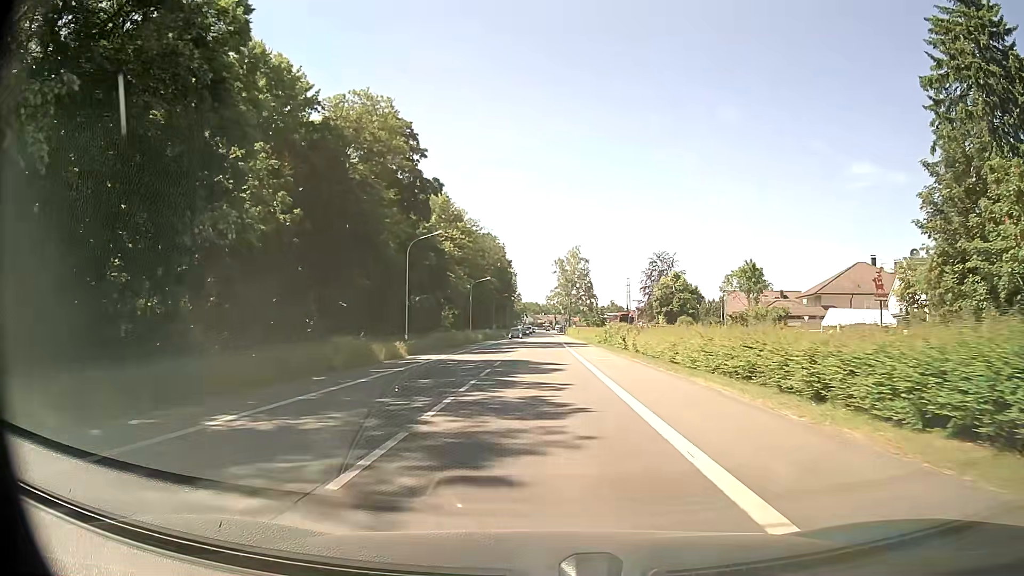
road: primary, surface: asphalt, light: Day
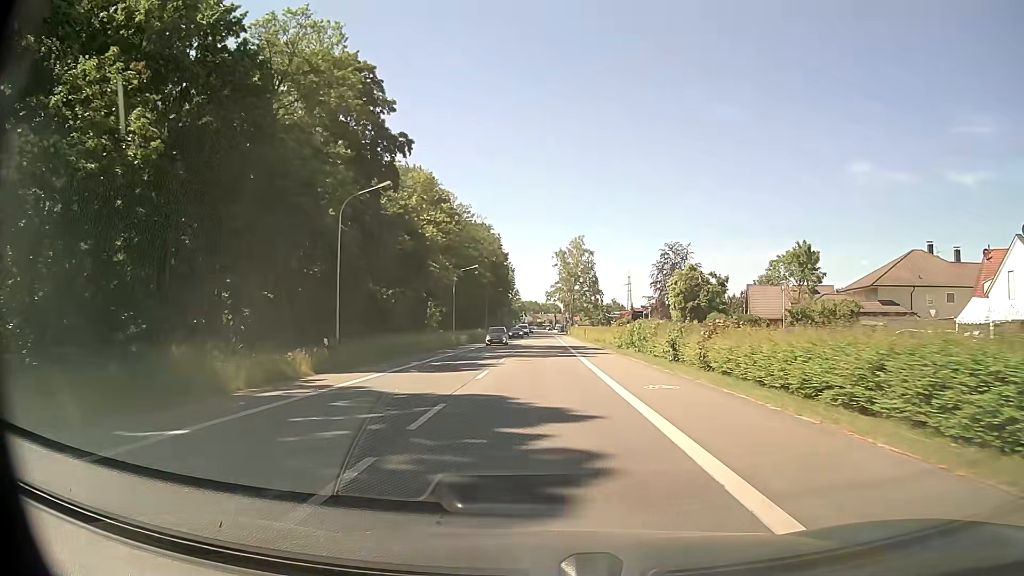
(0.0, +15.2) m; 0°
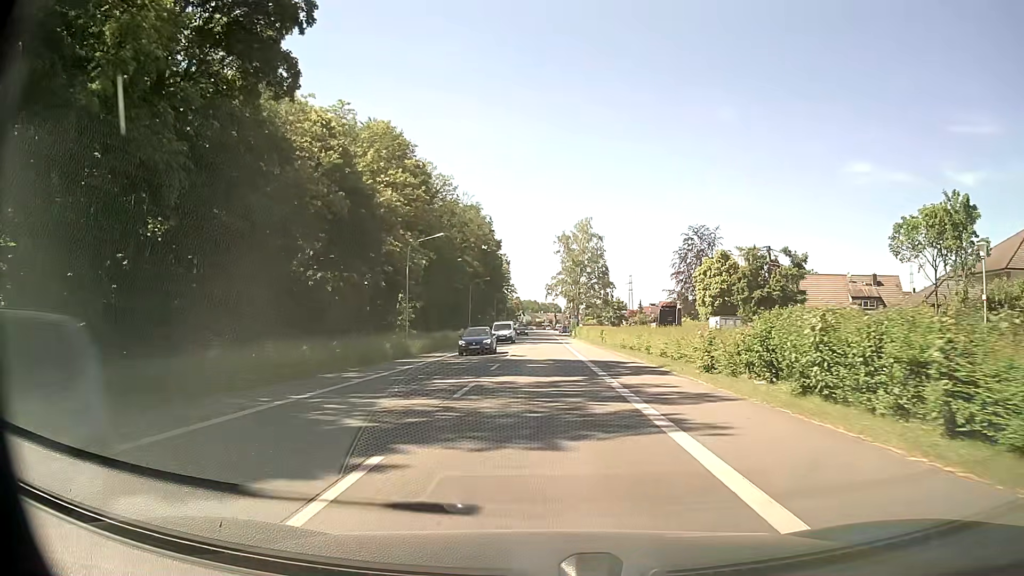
(0.0, +22.9) m; 0°
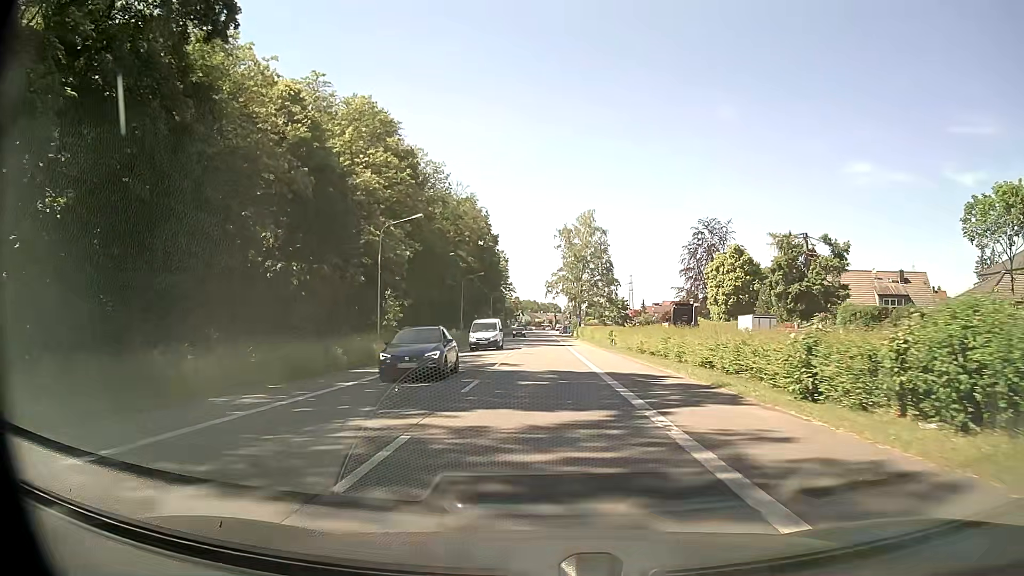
(0.0, +7.6) m; 0°
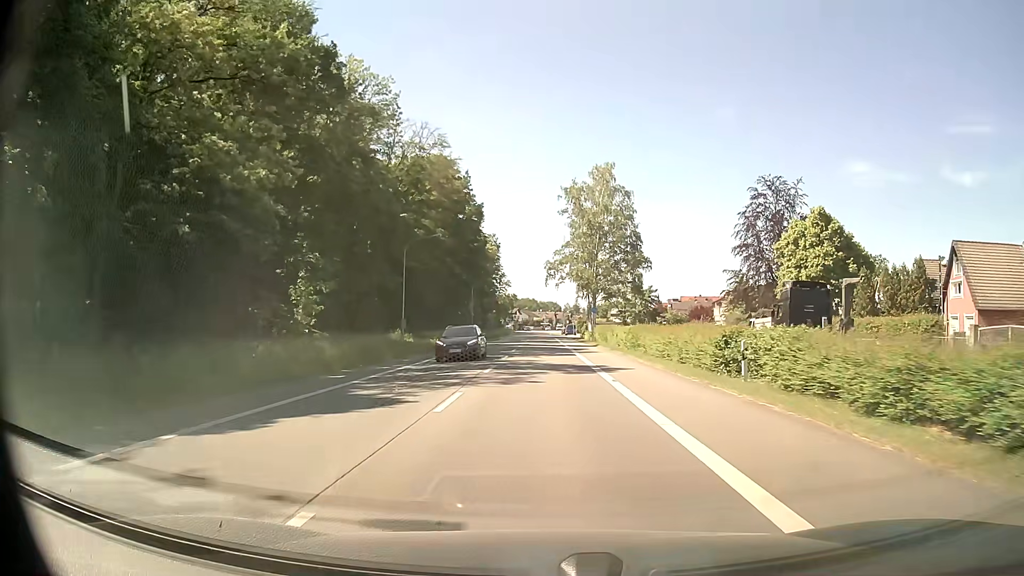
(0.0, +30.6) m; 0°
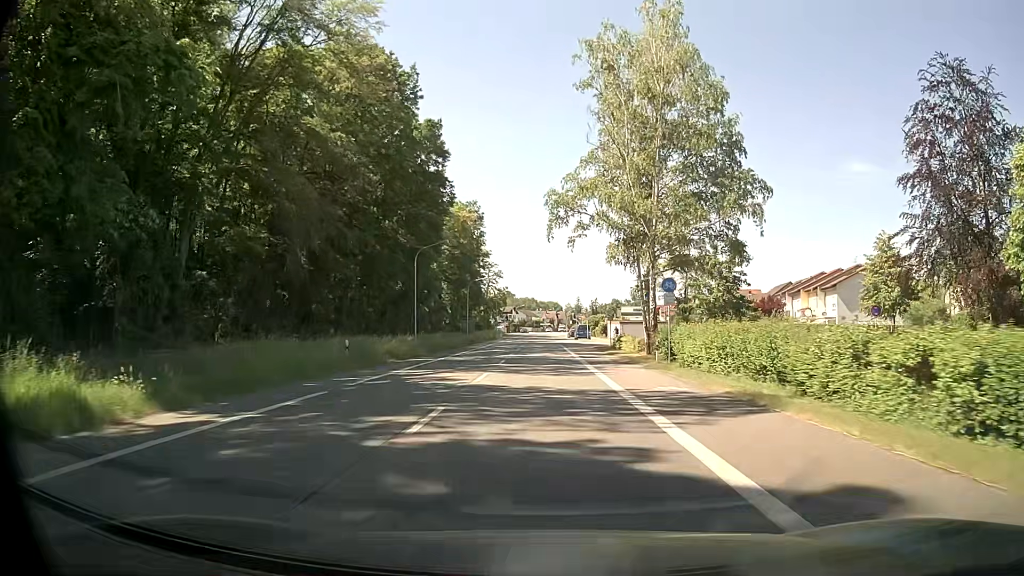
(-0.2, +38.3) m; 0°
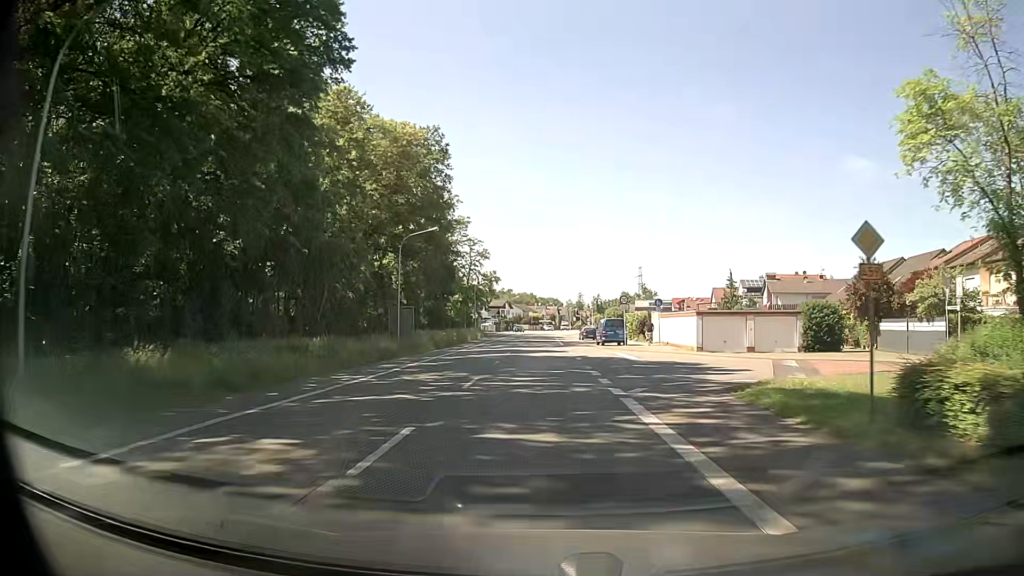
(-0.1, +38.3) m; 0°
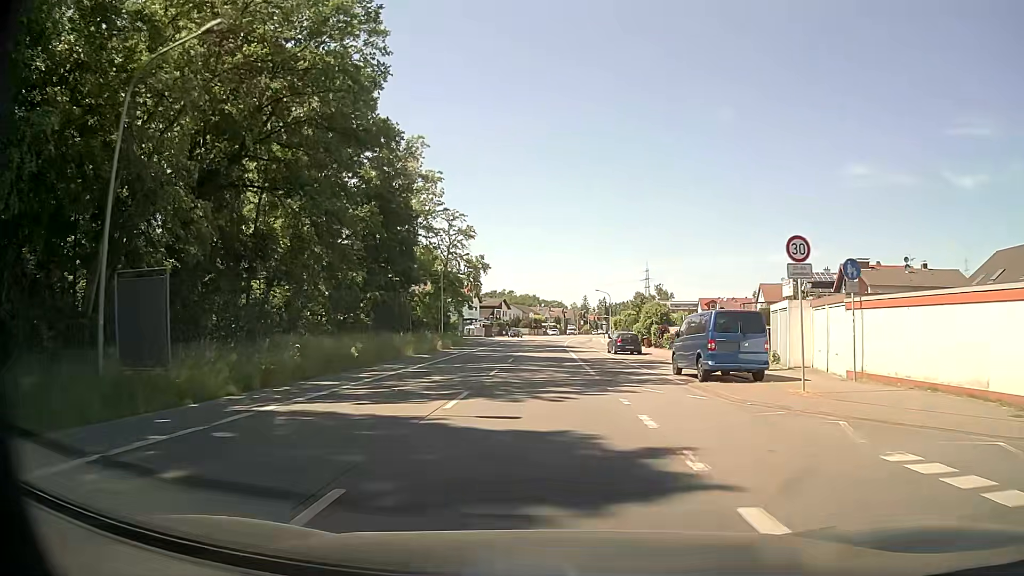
(0.0, +30.5) m; 0°
(0, +10) (0, +20) (0, +30) (0, +40) (0, +50) (0, +60) (+1, +70) (+1, +80) (+1, +90) (+2, +100) m
